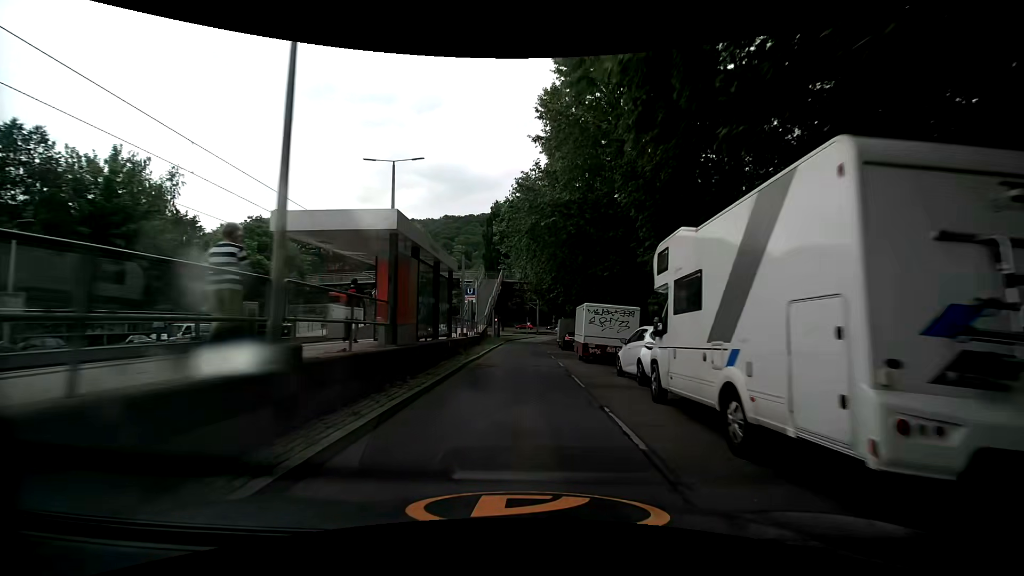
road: secondary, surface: asphalt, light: Day
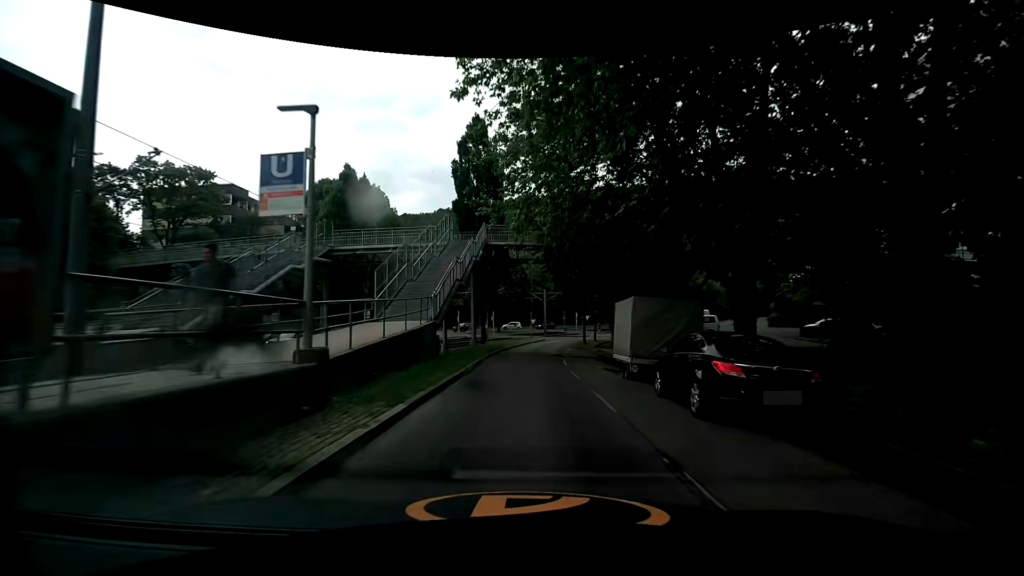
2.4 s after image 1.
(+0.2, +27.2) m; +1°
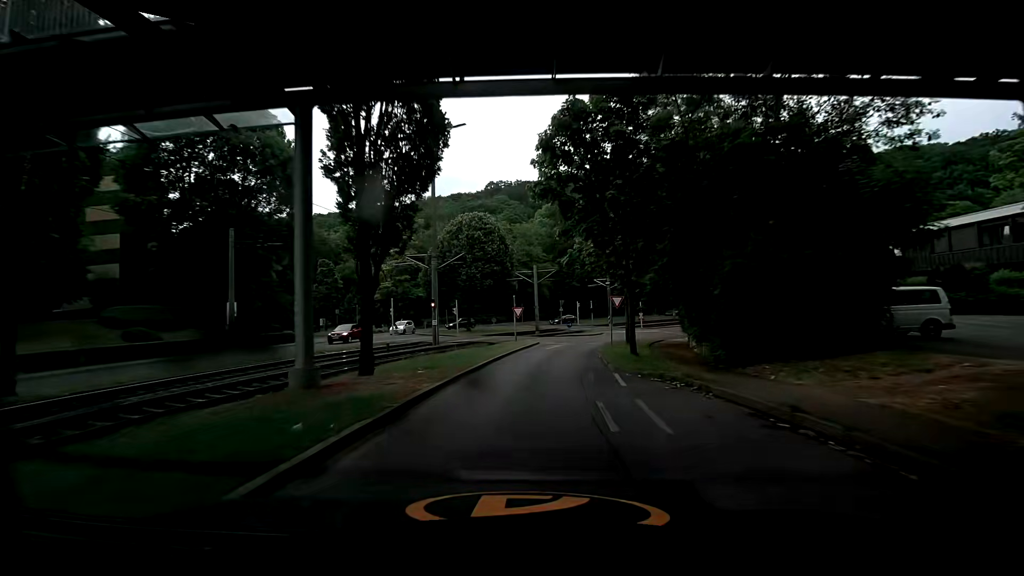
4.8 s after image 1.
(+0.3, +25.6) m; +1°
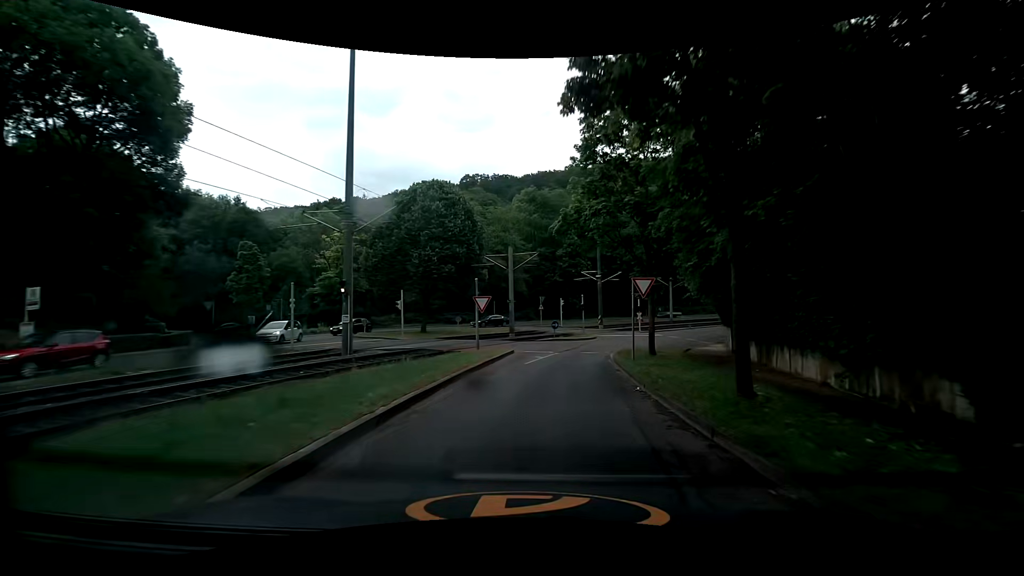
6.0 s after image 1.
(+0.3, +12.3) m; +2°
(0, +10) (+1, +20) (+4, +30) (+8, +39) (+13, +47) (+18, +56) (+24, +64) (+32, +71) (+39, +77) (+47, +83) m
